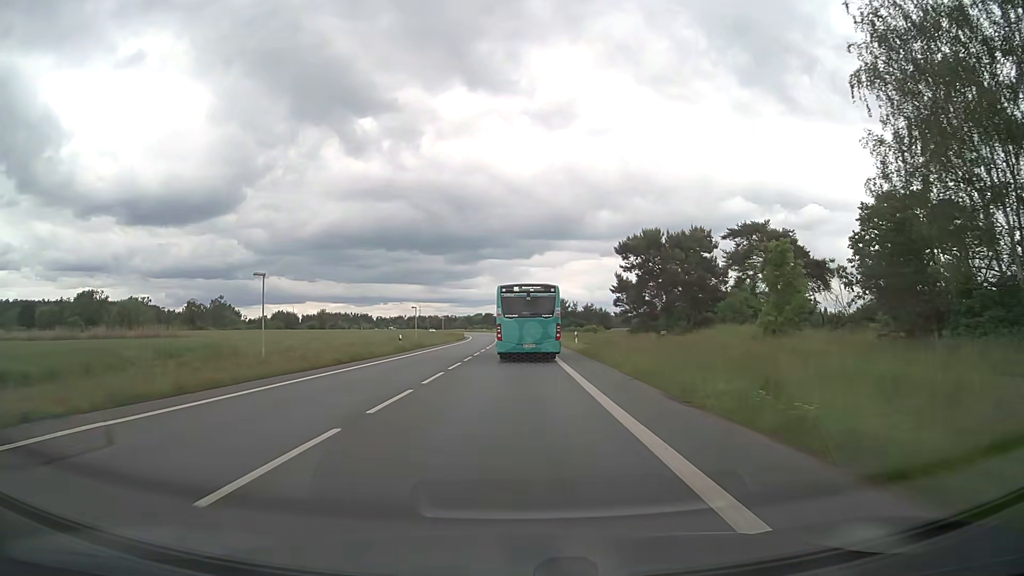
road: primary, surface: asphalt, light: Day
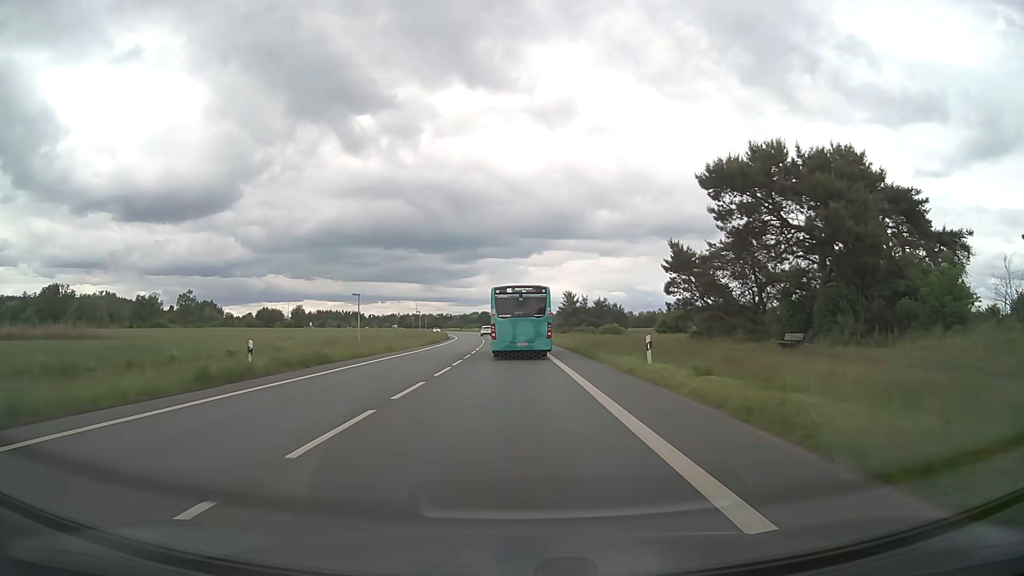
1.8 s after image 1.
(+0.2, +28.1) m; 0°
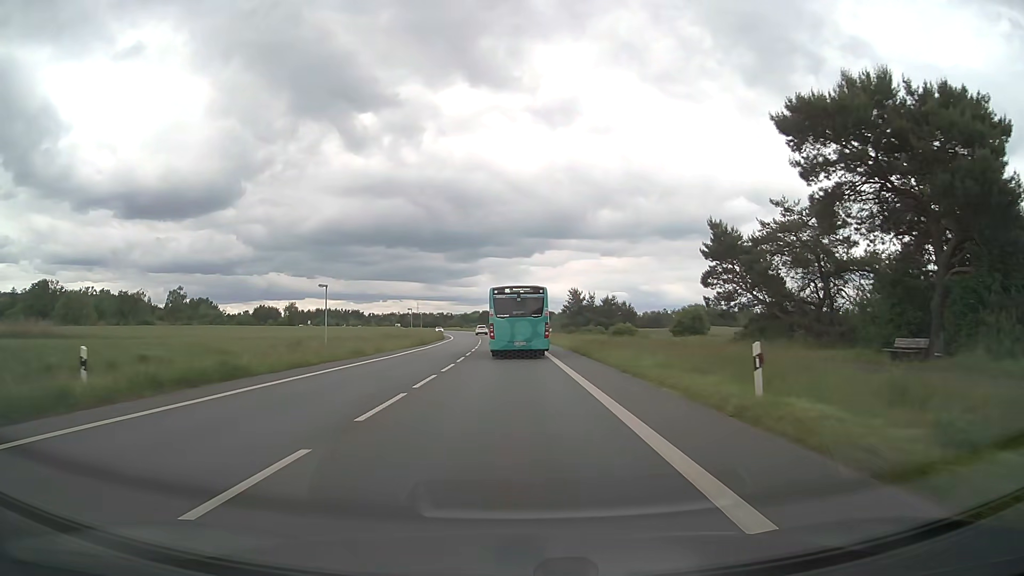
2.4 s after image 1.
(0.0, +9.6) m; 0°
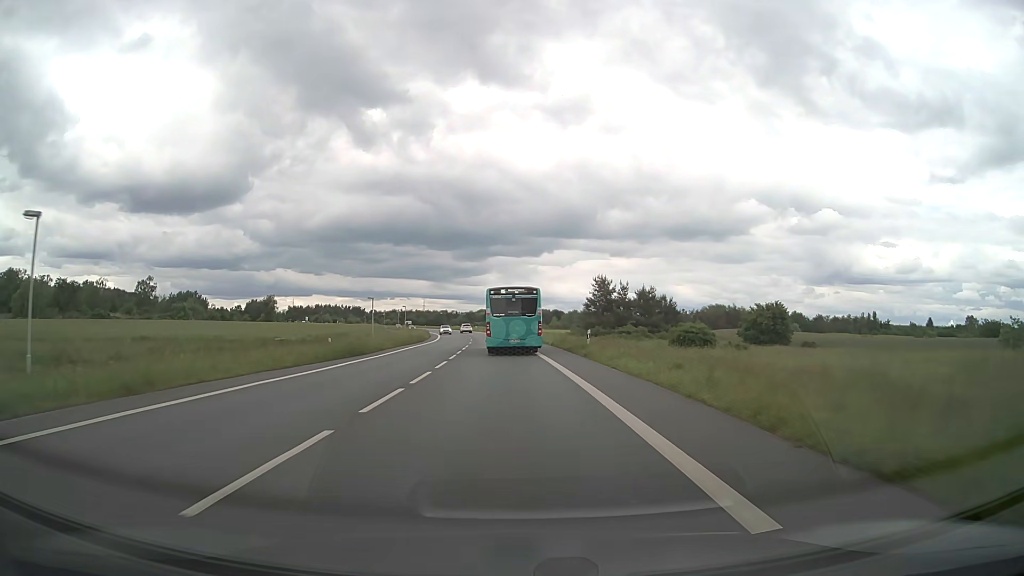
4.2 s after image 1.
(-0.1, +29.0) m; -1°
